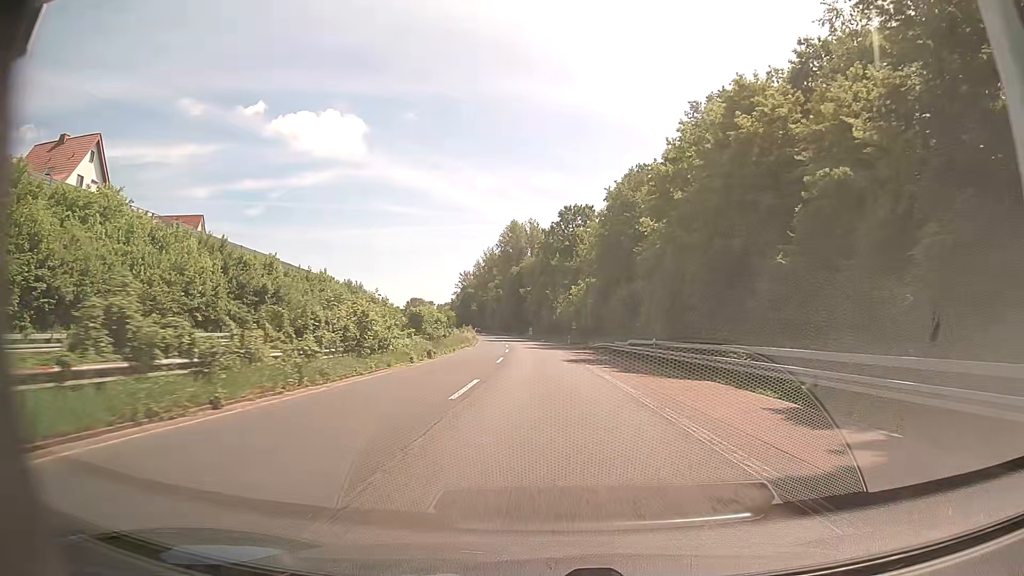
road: trunk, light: Day
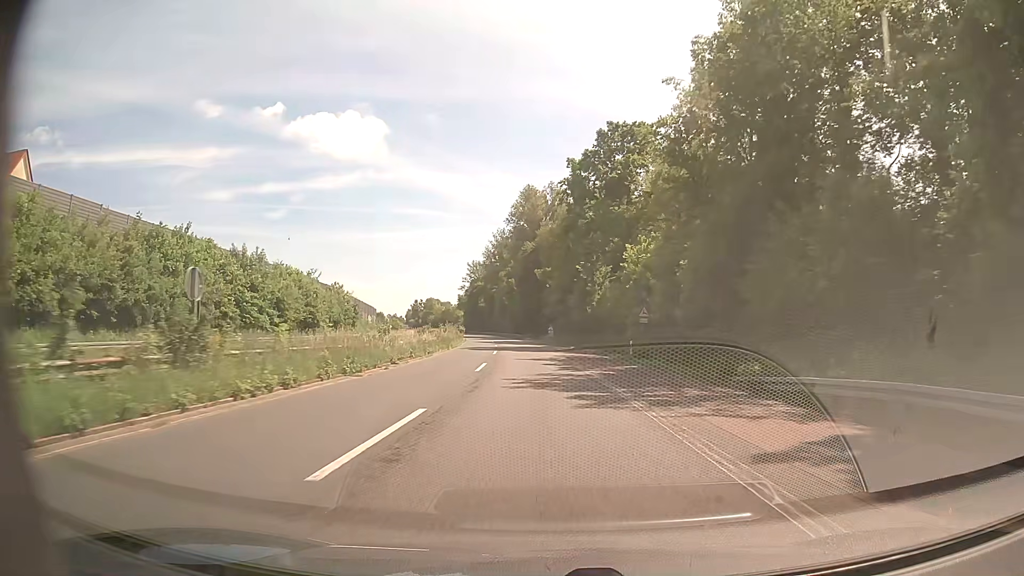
(-0.4, +45.0) m; -2°
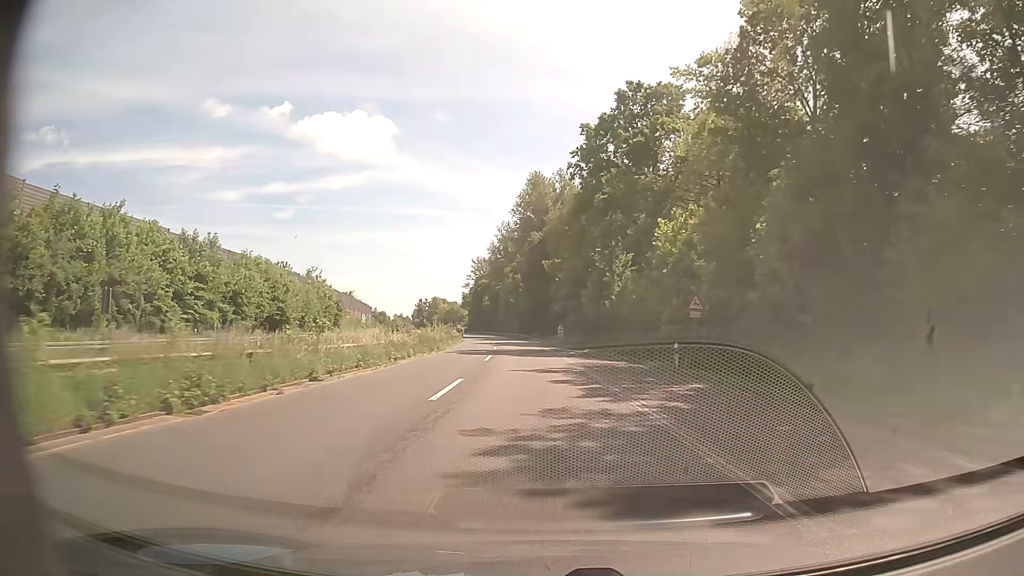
(0.0, +11.1) m; -1°
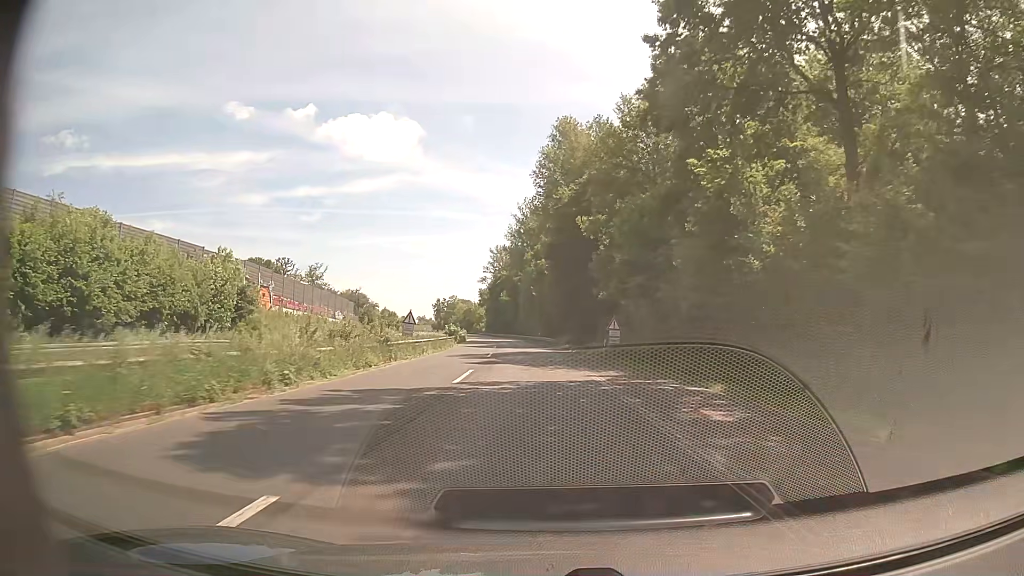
(-0.6, +32.8) m; -2°
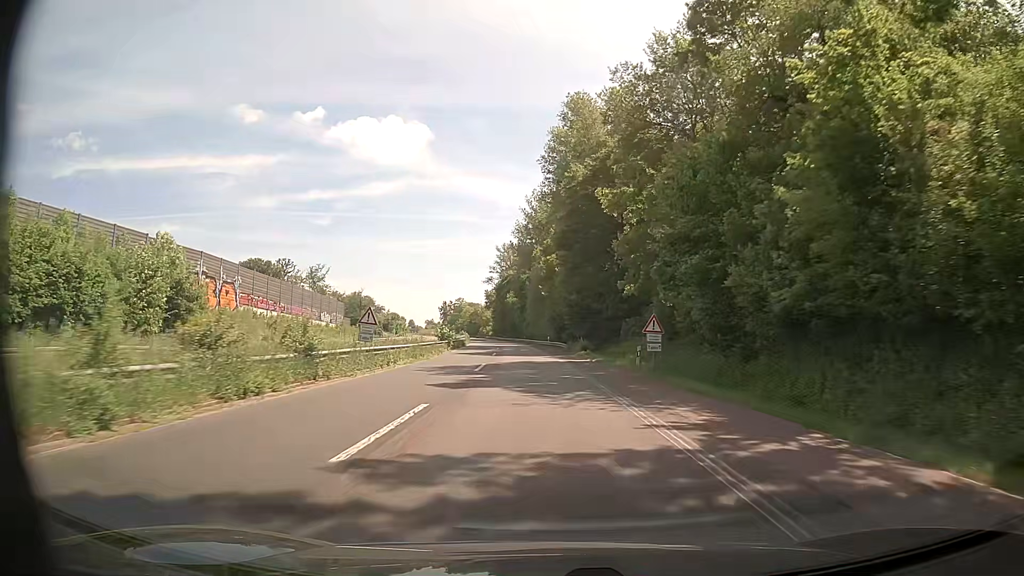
(0.0, +10.8) m; 0°
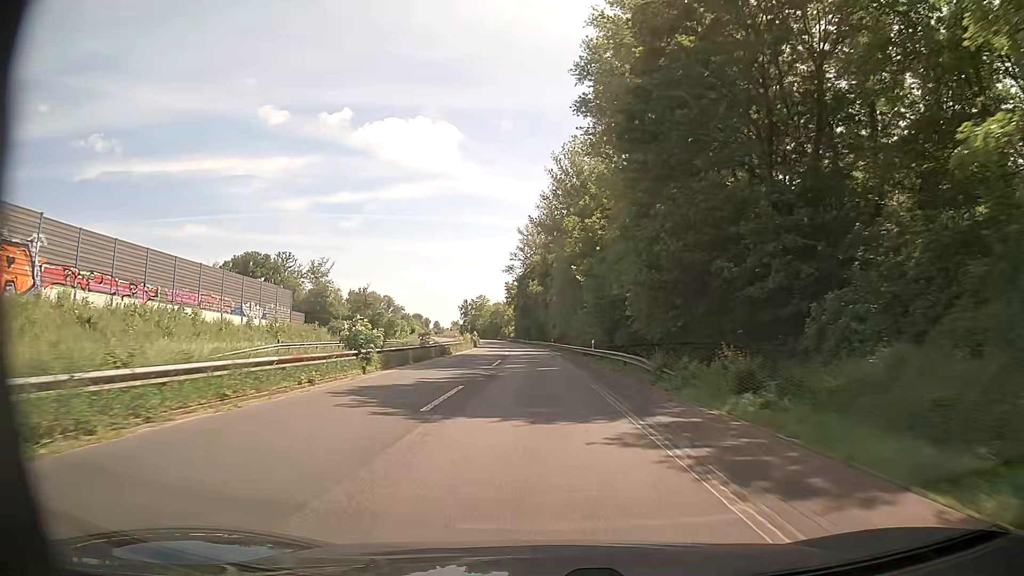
(-0.8, +31.9) m; -3°
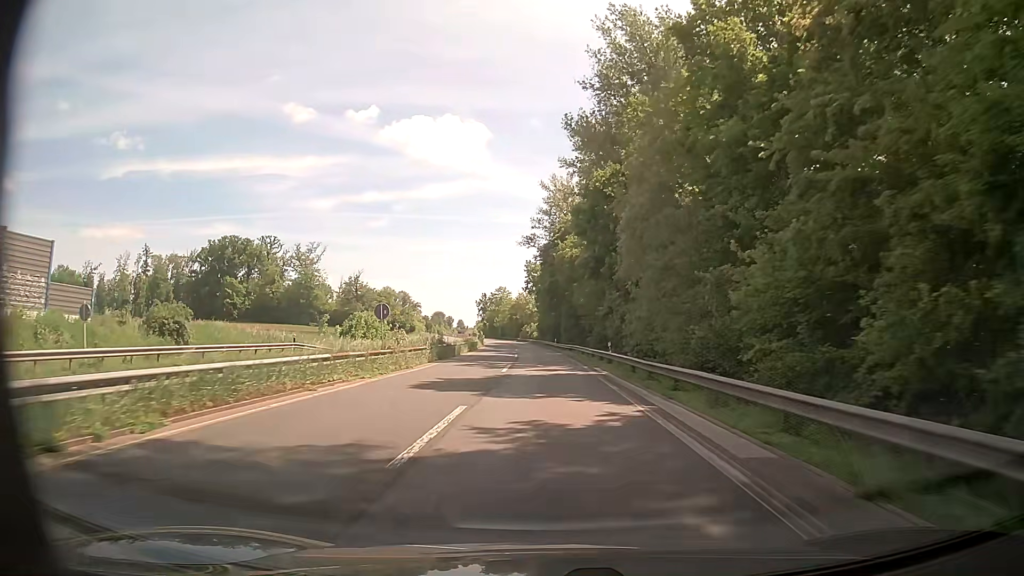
(-1.2, +42.1) m; -3°
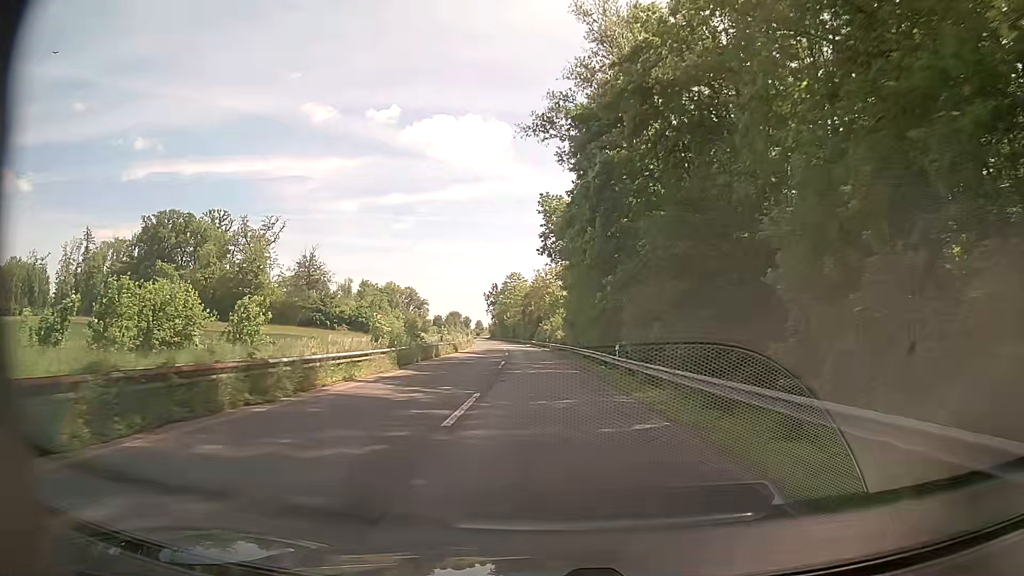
(-0.7, +52.7) m; -2°
(0, +10) (0, +20) (0, +30) (-1, +40) (-1, +50) (-2, +60) (-2, +70) (-3, +80) (-4, +90) (-5, +100) m
